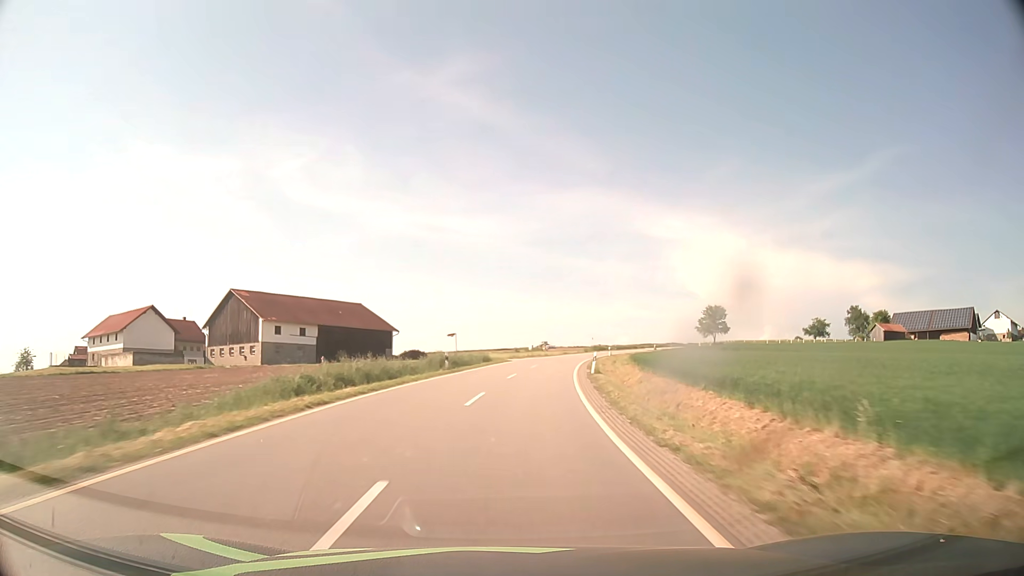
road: tertiary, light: Day
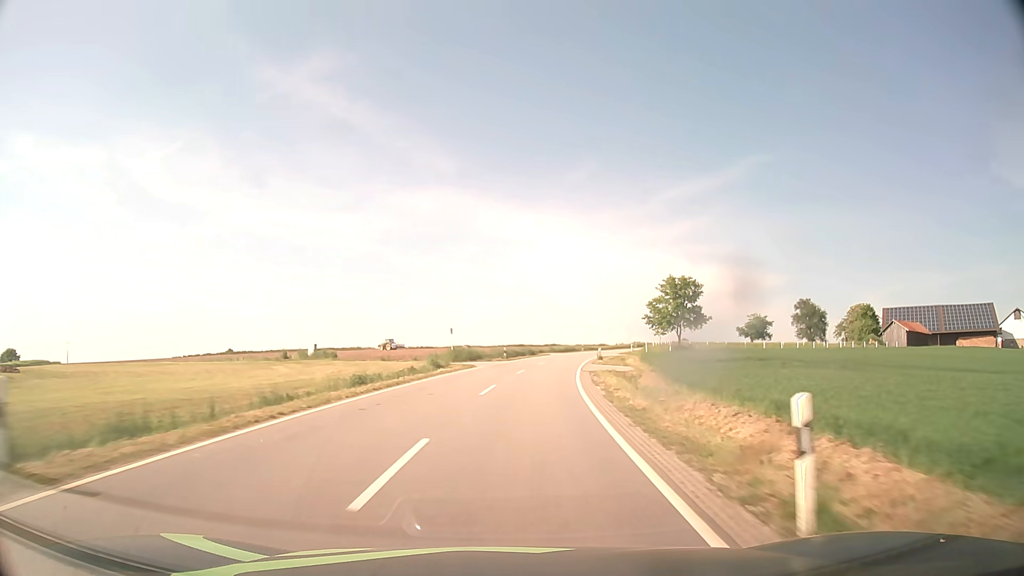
(+8.0, +69.2) m; +13°
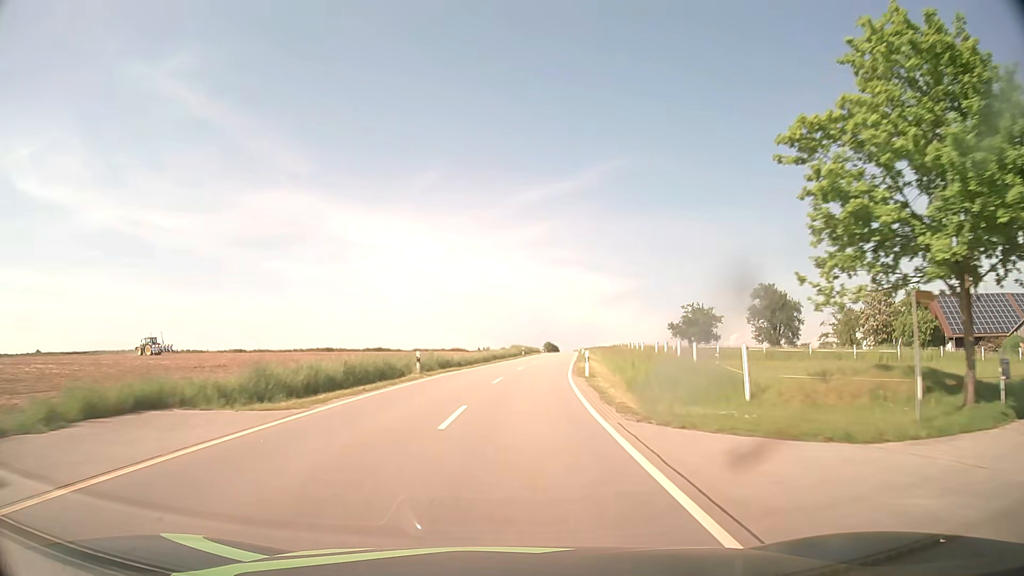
(+8.1, +66.9) m; +13°
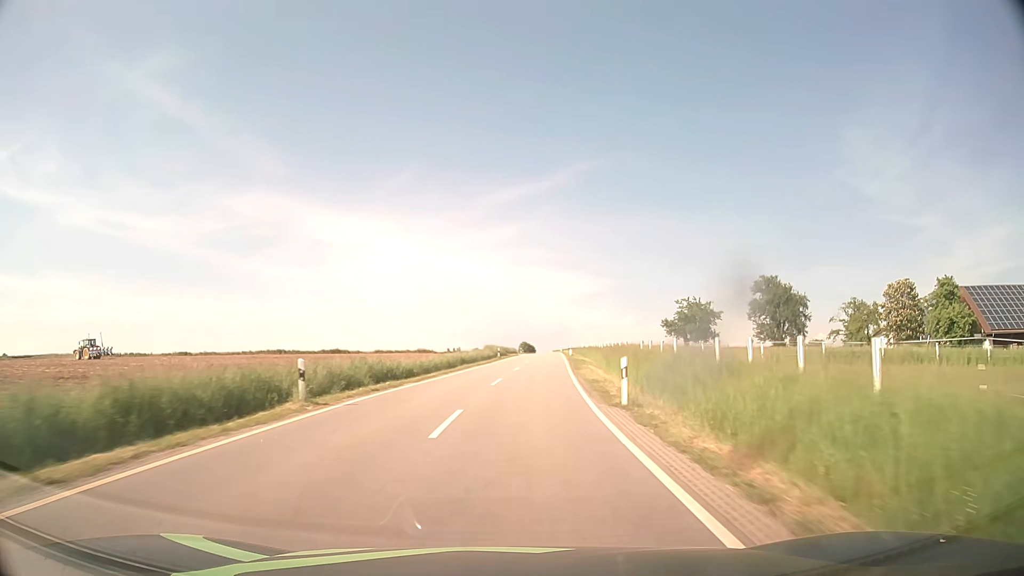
(+0.2, +13.3) m; +2°
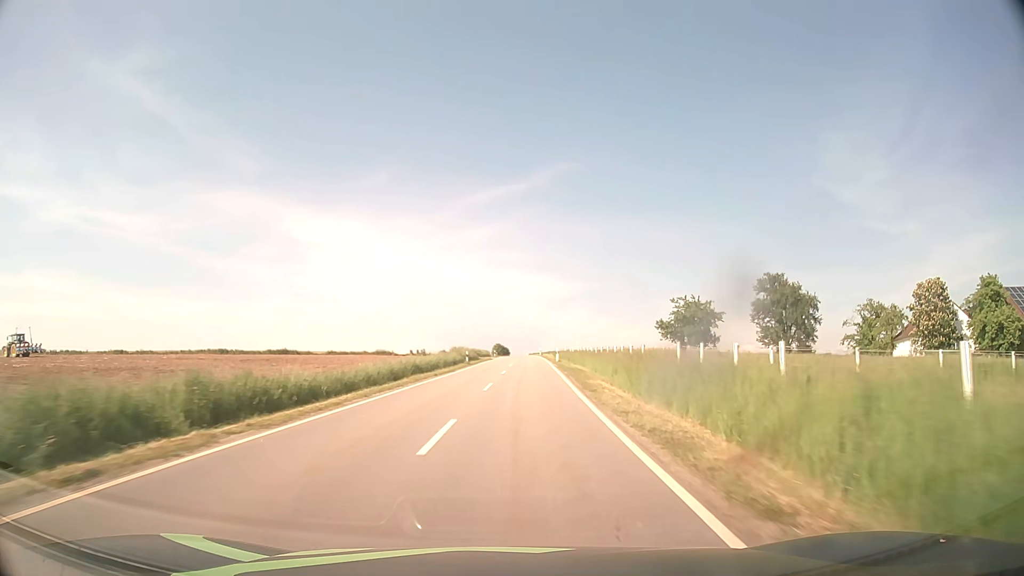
(+0.2, +13.3) m; +2°
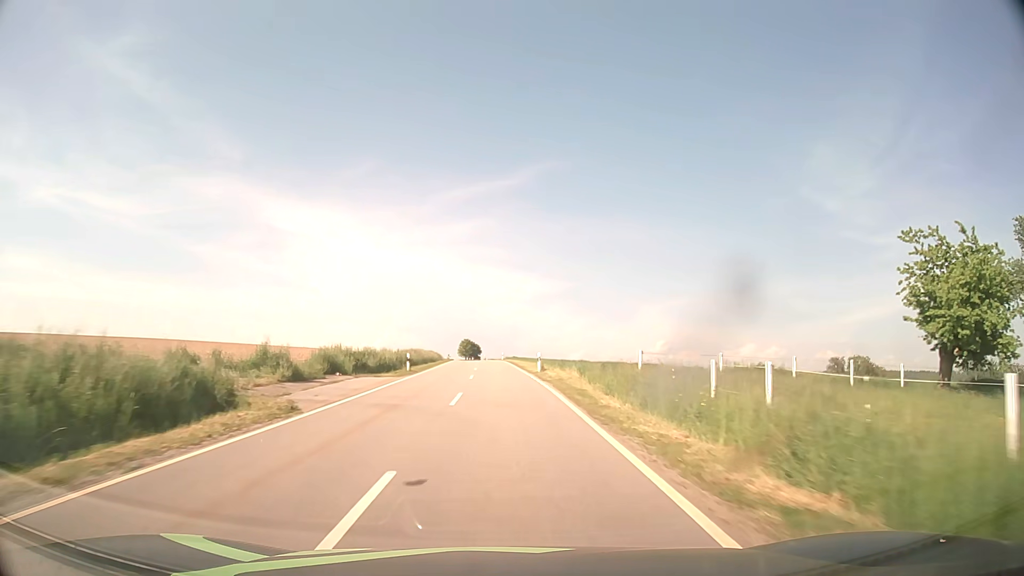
(+2.5, +65.8) m; +2°
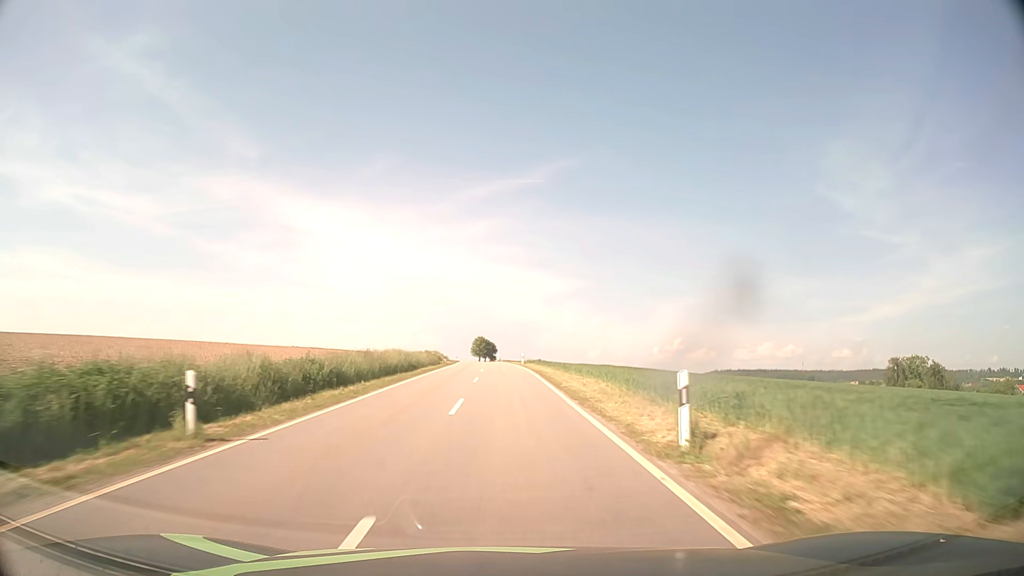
(-0.3, +26.3) m; -1°
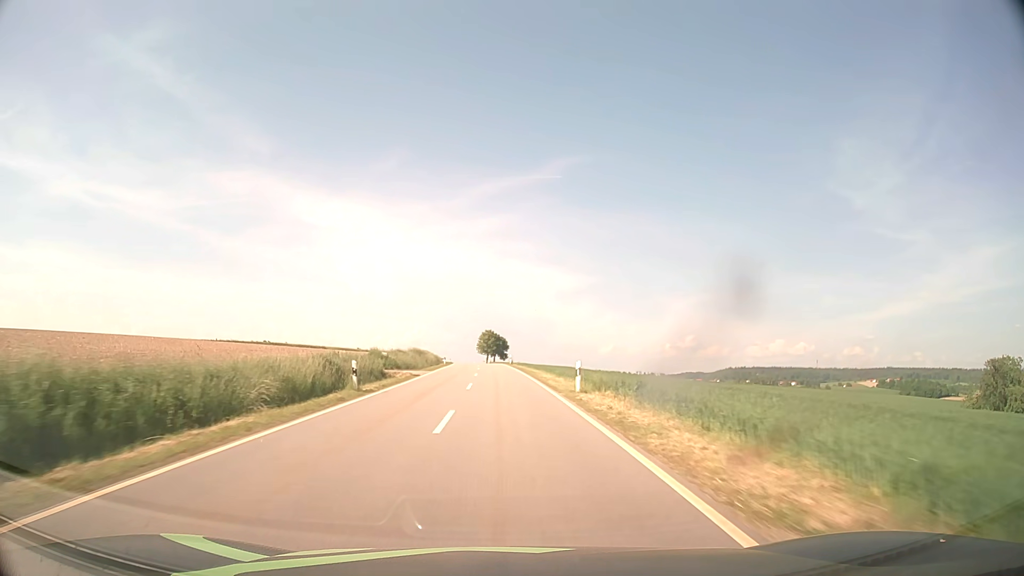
(-0.4, +39.4) m; -1°
(0, +10) (0, +20) (0, +30) (0, +40) (-1, +50) (-1, +60) (-2, +70) (-2, +80) (-3, +90) (-3, +100) m
